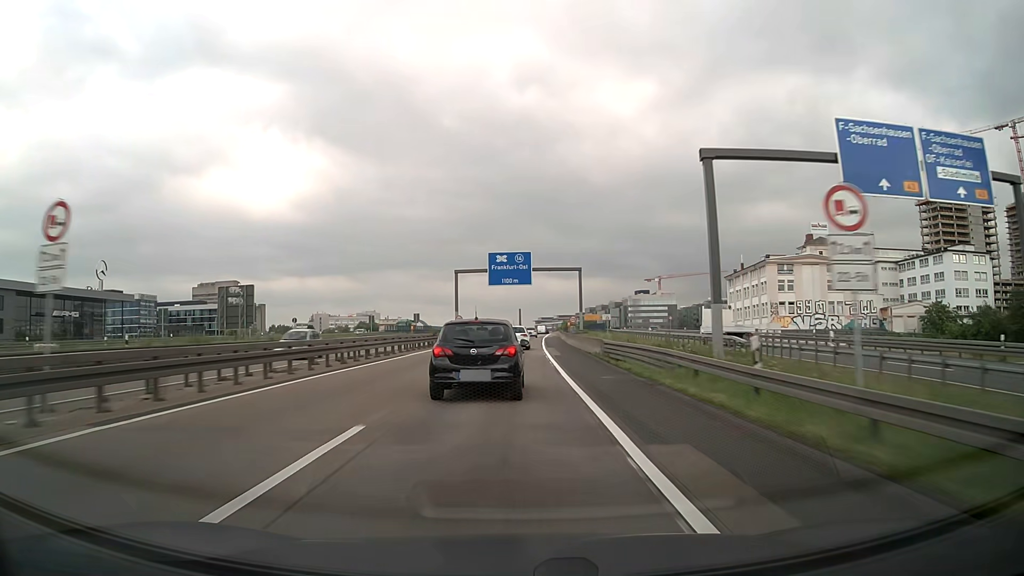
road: motorway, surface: asphalt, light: Day
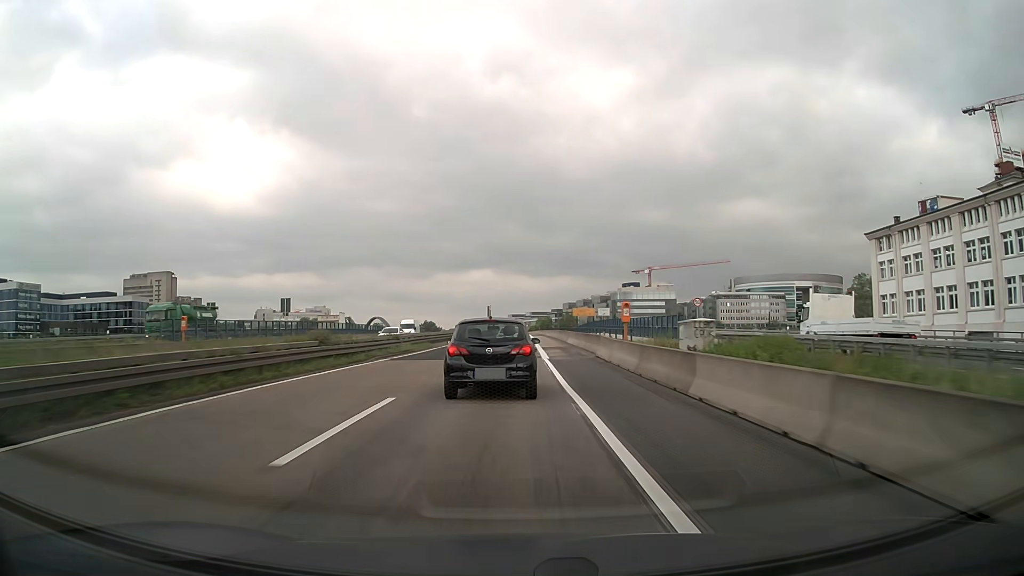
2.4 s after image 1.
(+1.6, +68.7) m; +3°
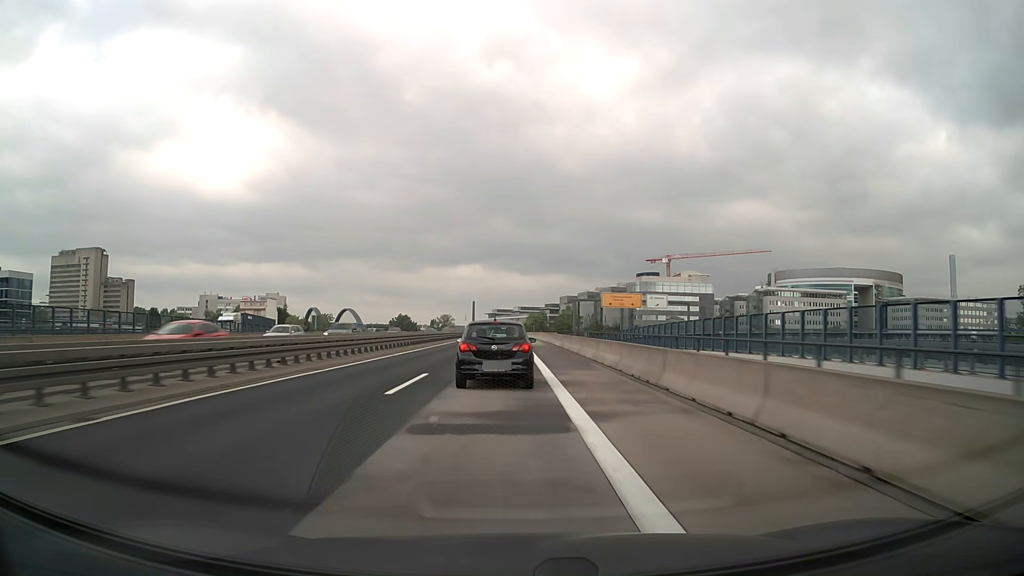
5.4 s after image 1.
(+1.2, +82.5) m; +1°
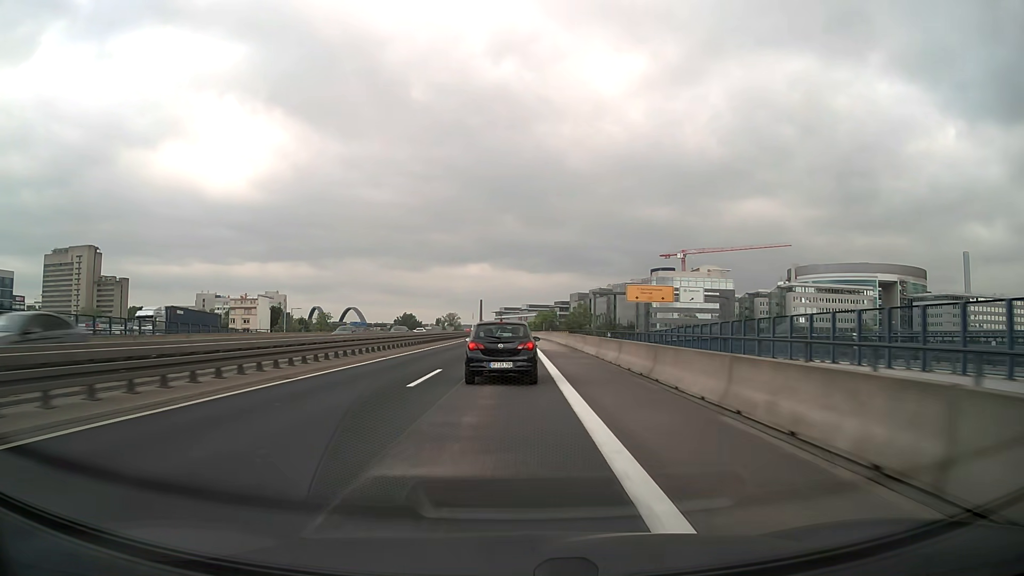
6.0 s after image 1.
(-0.1, +16.1) m; 0°
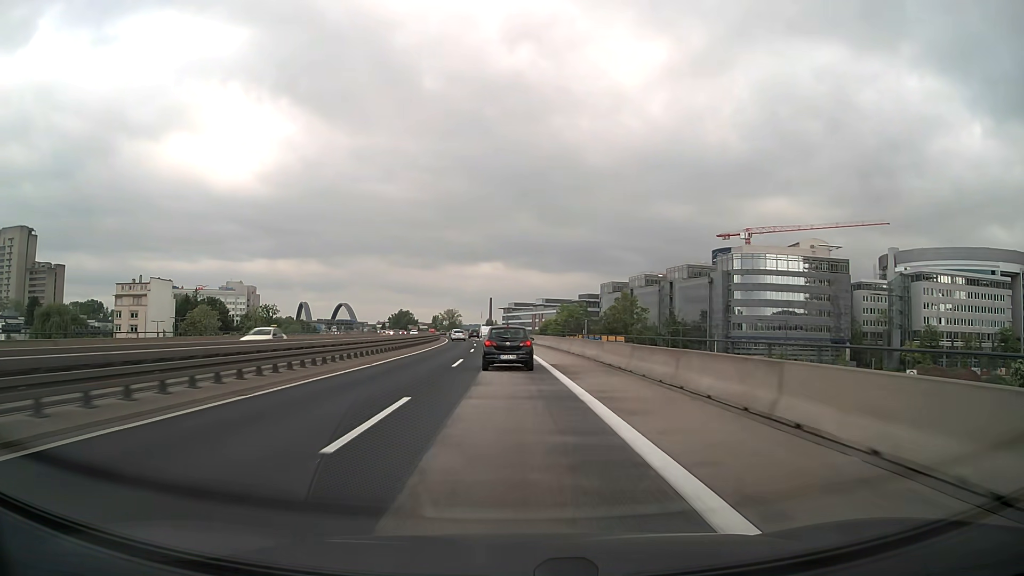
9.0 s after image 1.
(-0.8, +79.7) m; -1°
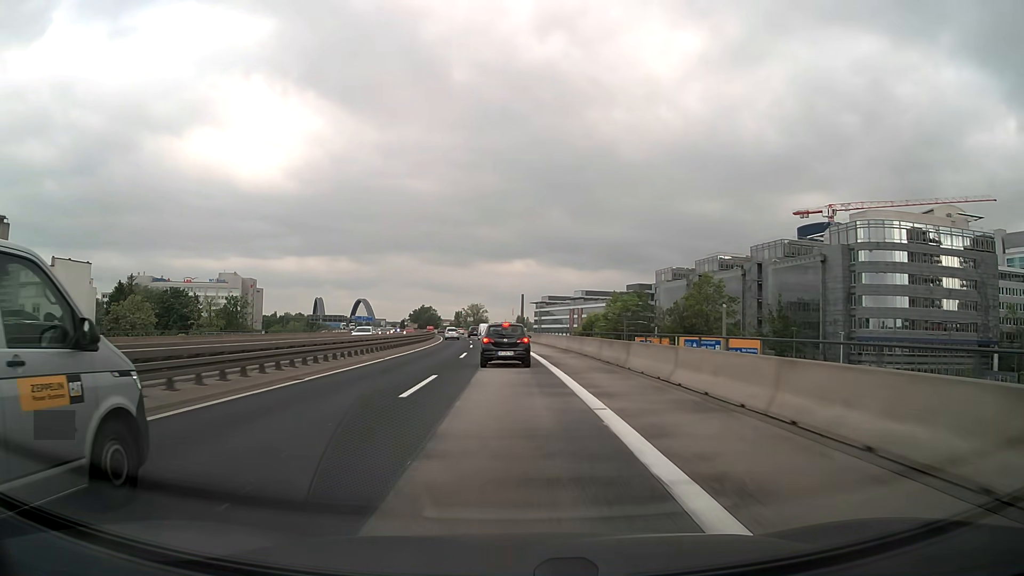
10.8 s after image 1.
(-0.8, +48.0) m; -2°
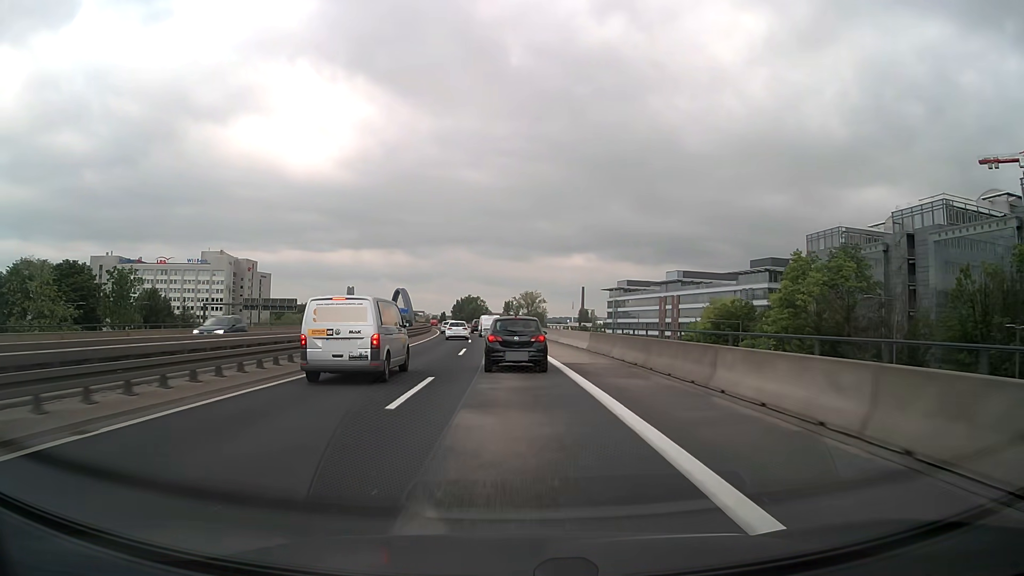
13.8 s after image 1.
(-3.3, +74.0) m; -5°
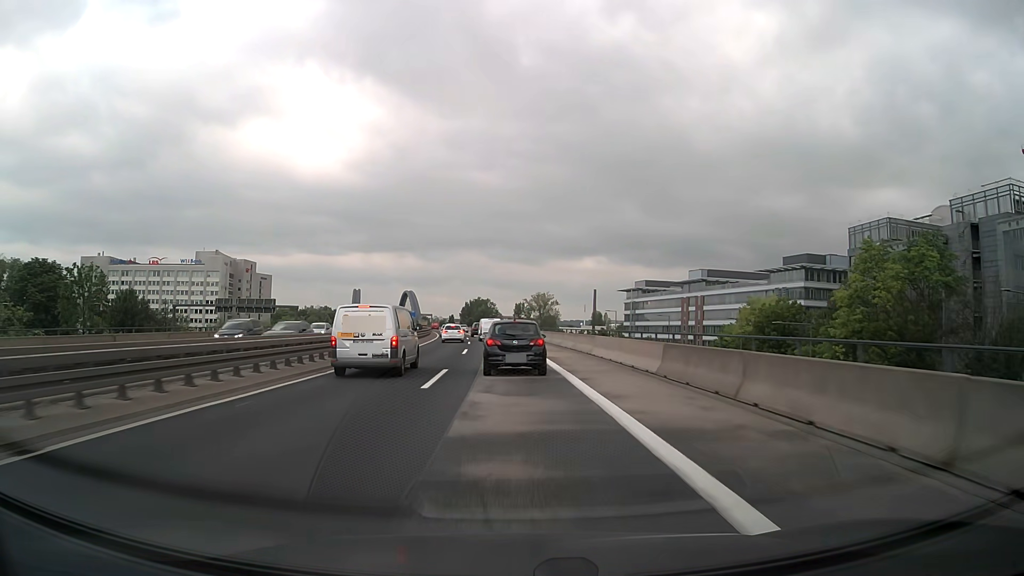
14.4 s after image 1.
(-0.1, +13.6) m; -1°
(0, +10) (0, +20) (-1, +30) (-1, +40) (-2, +50) (-2, +60) (-3, +70) (-4, +80) (-5, +90) (-6, +100) m
